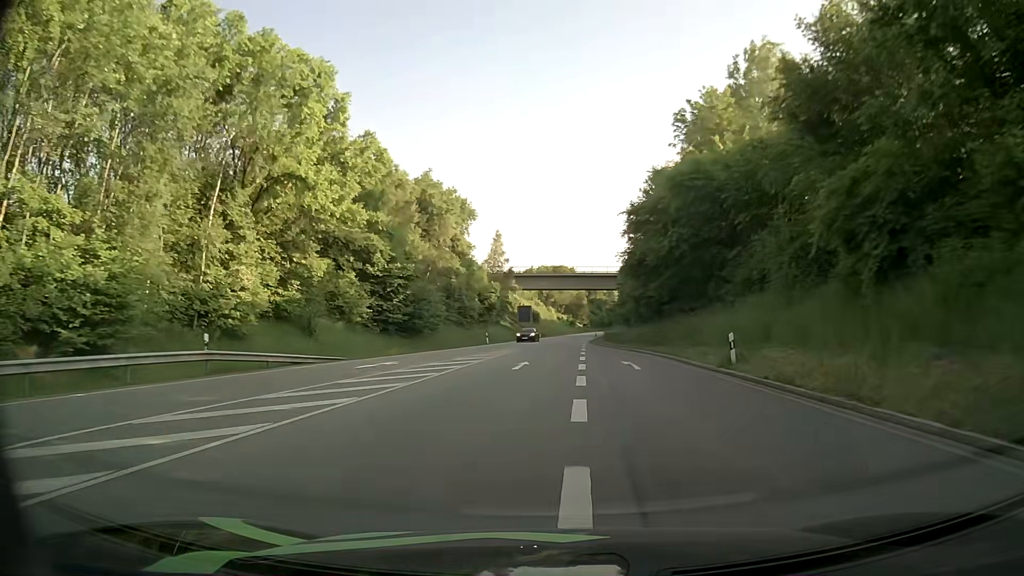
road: primary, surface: asphalt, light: Day
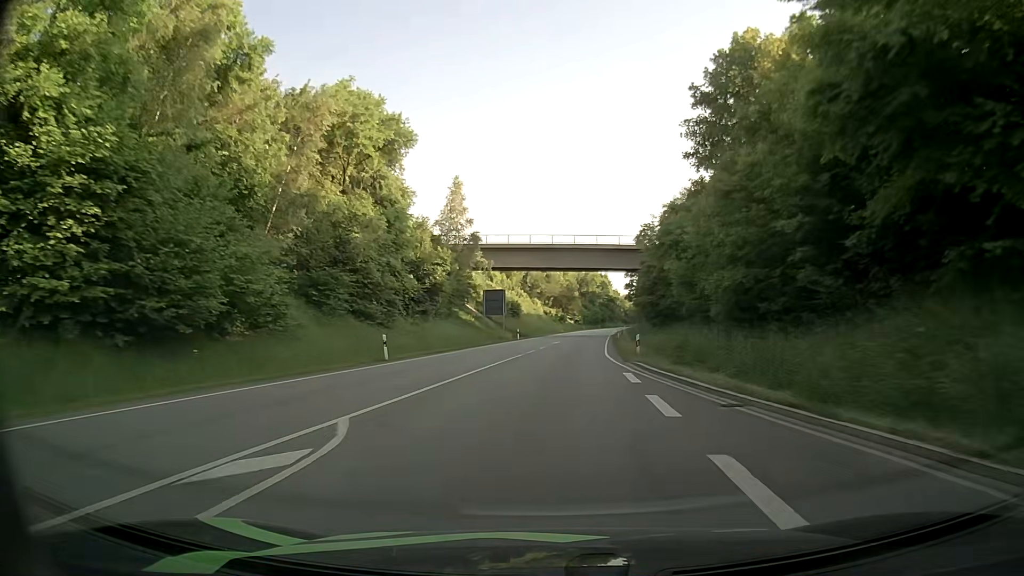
(+0.2, +35.9) m; +1°
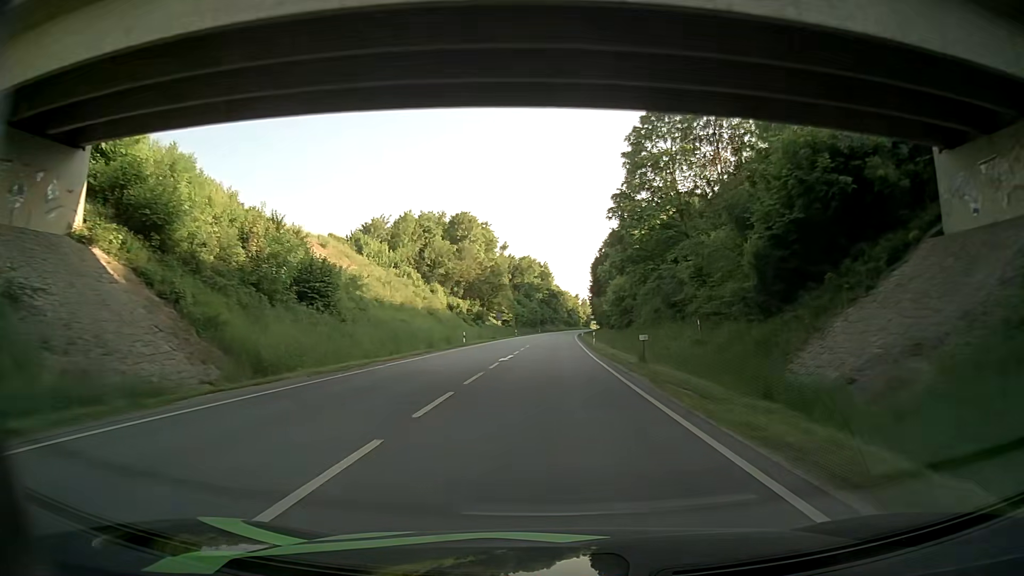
(+3.9, +65.4) m; +6°
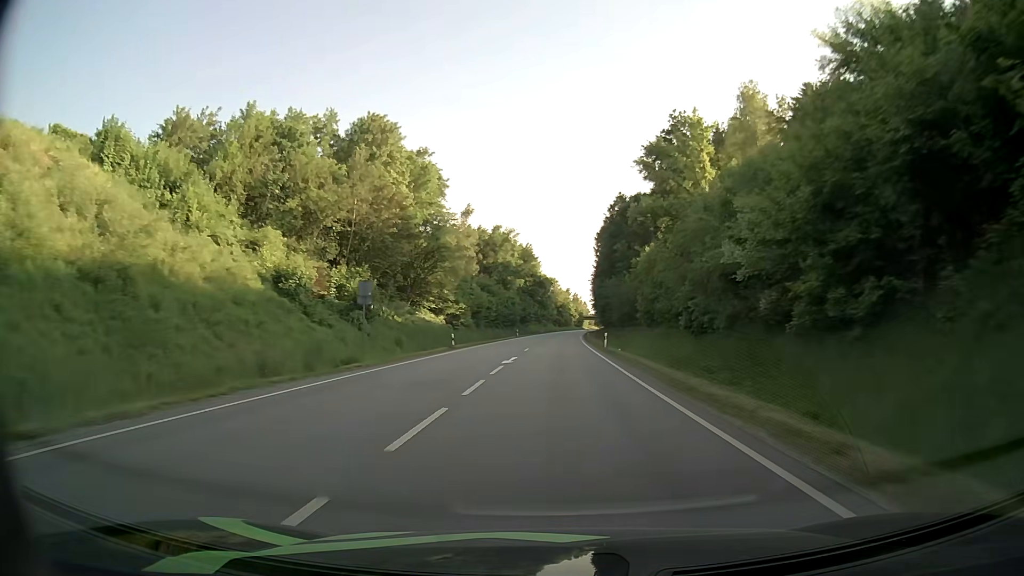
(+0.5, +57.1) m; +1°
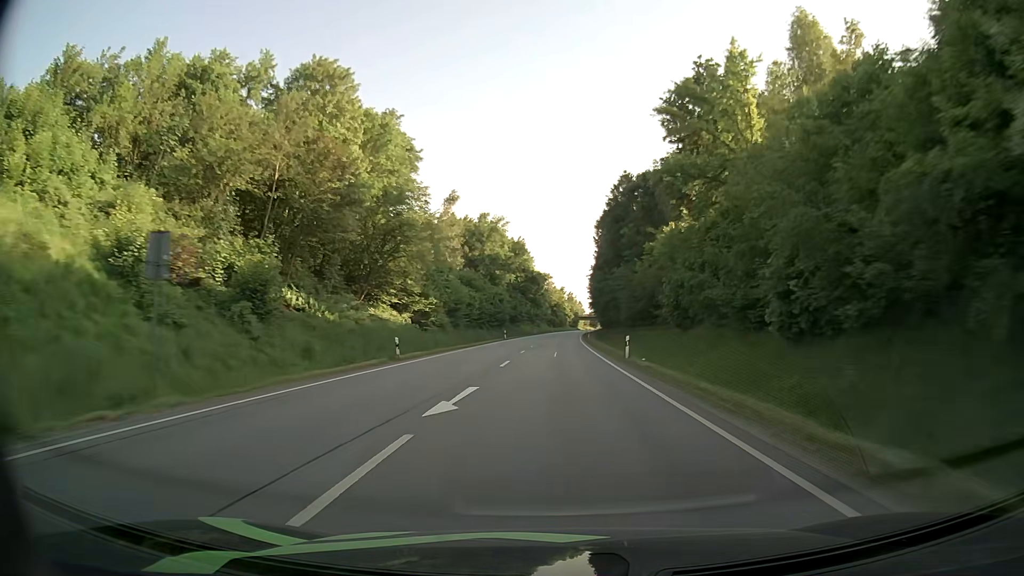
(+0.1, +14.9) m; +1°
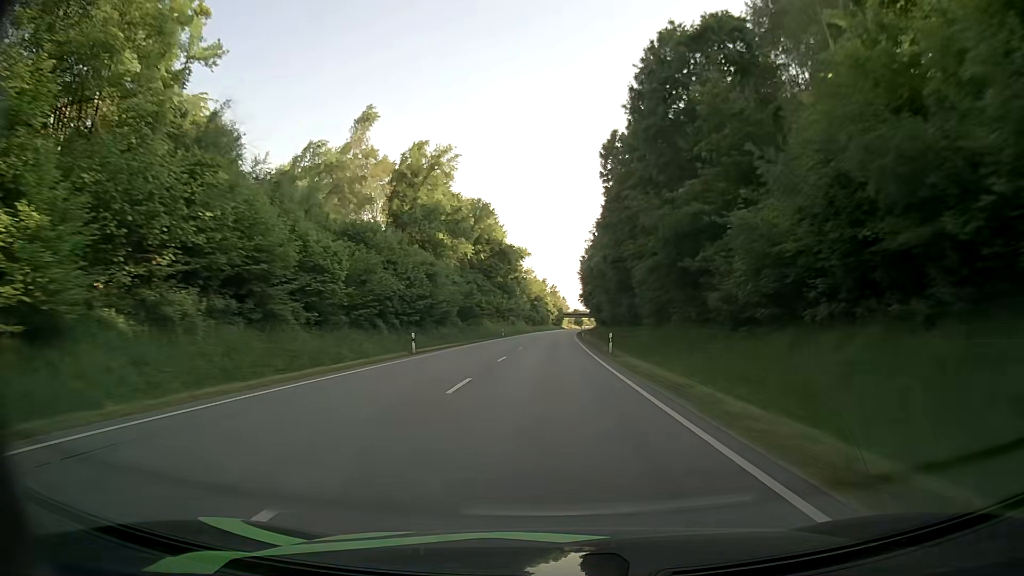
(+0.7, +45.8) m; +1°
(0, +10) (0, +20) (0, +30) (+1, +40) (+1, +50) (+1, +60) (+1, +70) (+2, +80) (+2, +90) (+3, +100) m
